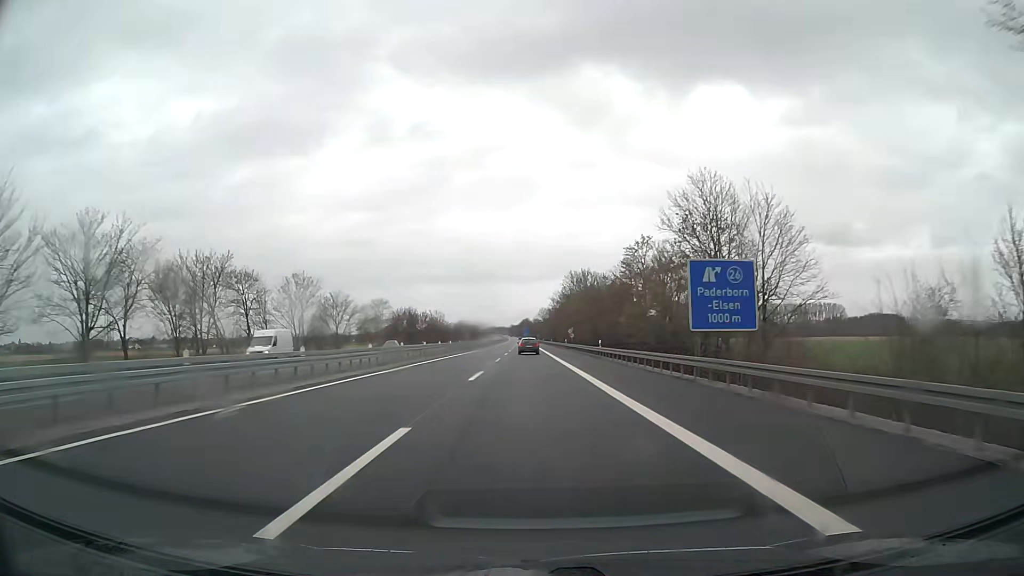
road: motorway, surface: asphalt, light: Day
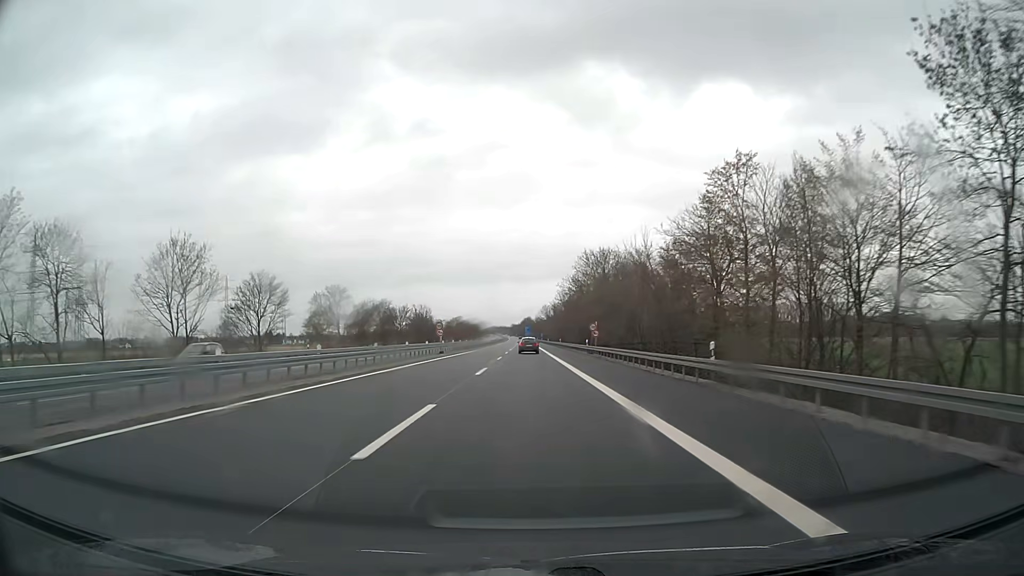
(-0.1, +32.9) m; 0°
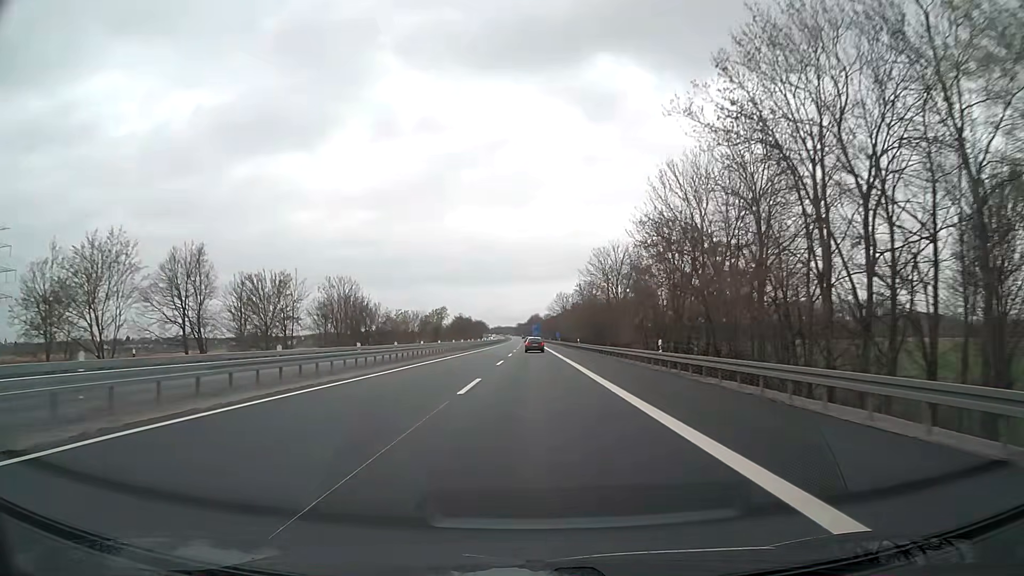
(-0.5, +82.1) m; -1°
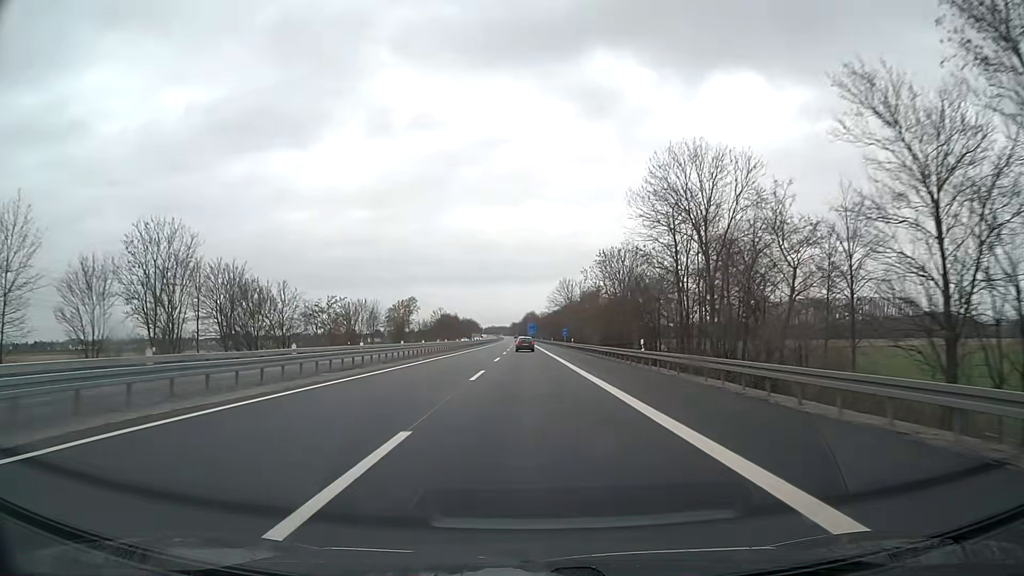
(+0.2, +49.3) m; +1°
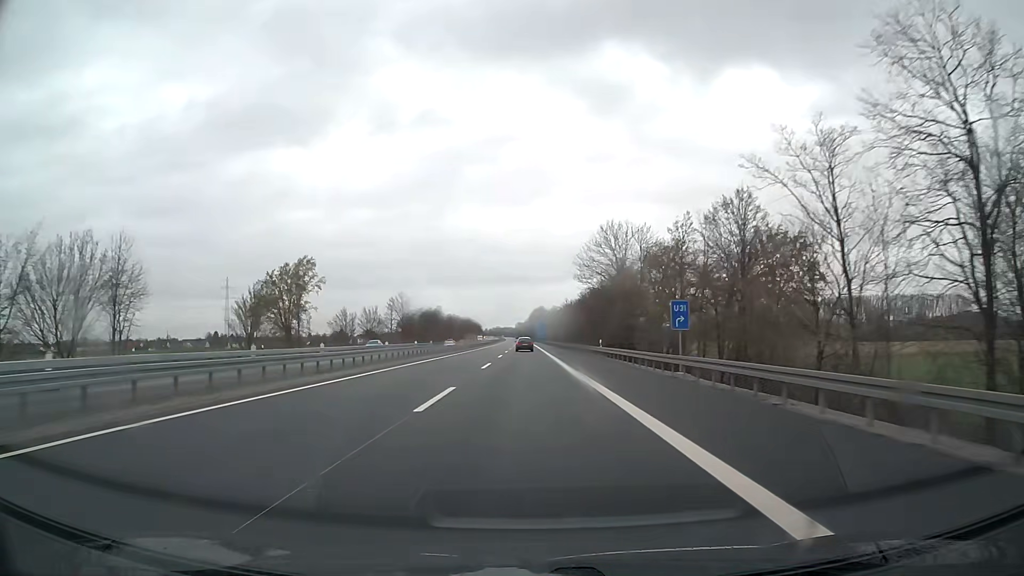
(-0.5, +82.2) m; -1°
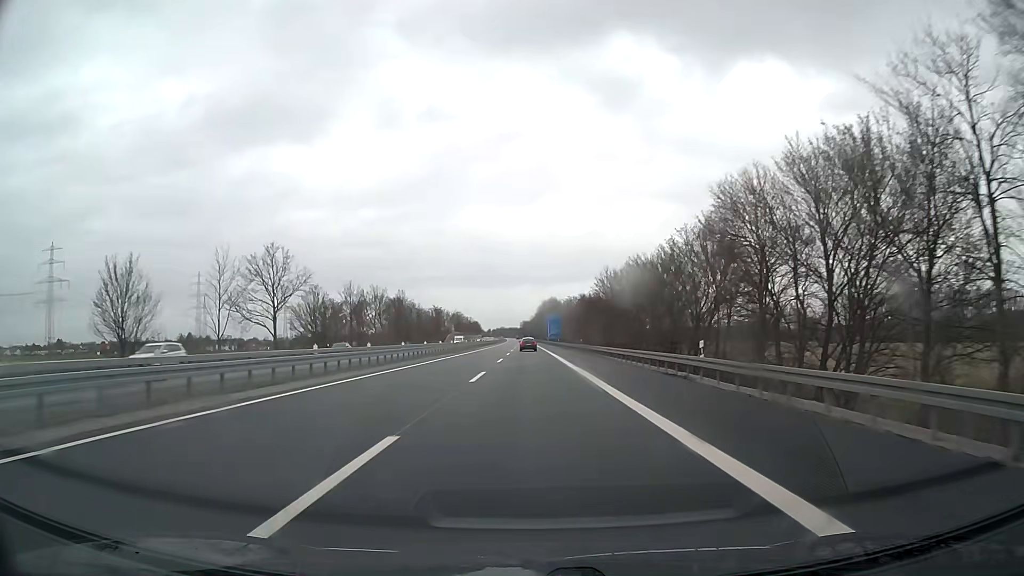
(-0.4, +82.1) m; 0°
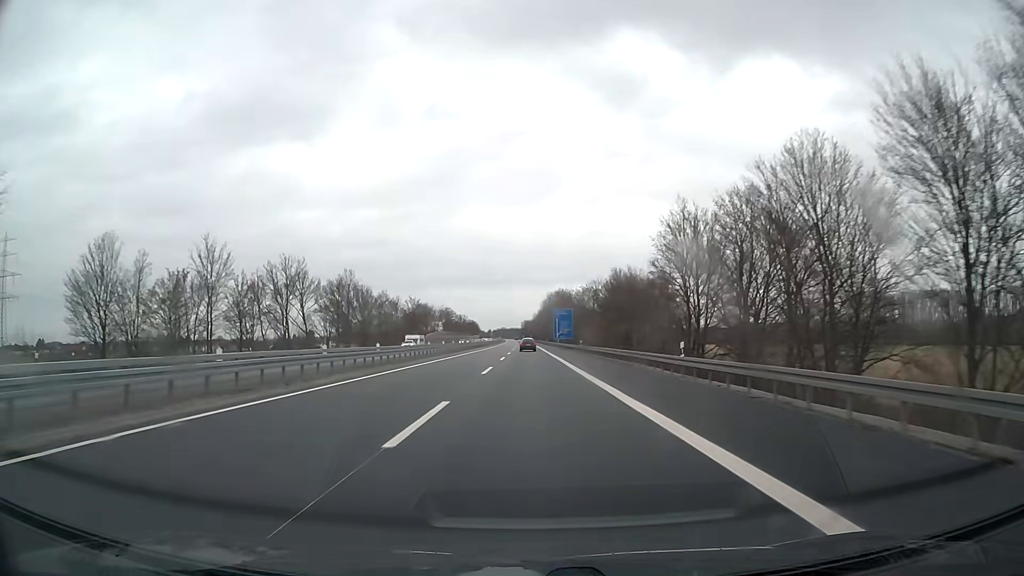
(-0.1, +49.3) m; 0°
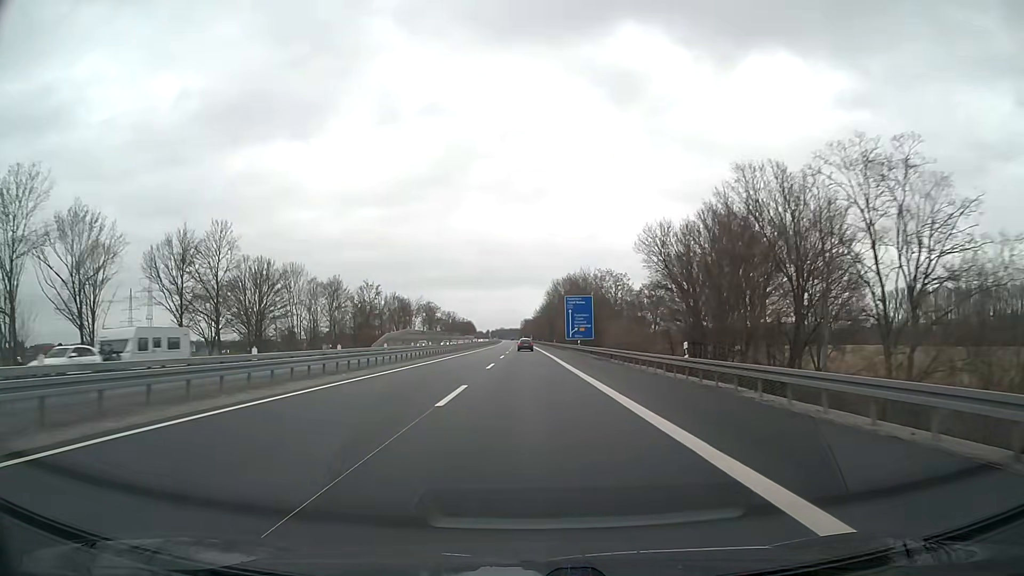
(-0.1, +49.3) m; 0°
(0, +10) (0, +20) (0, +30) (0, +40) (0, +50) (0, +60) (0, +70) (0, +80) (-1, +90) (-1, +100) m
